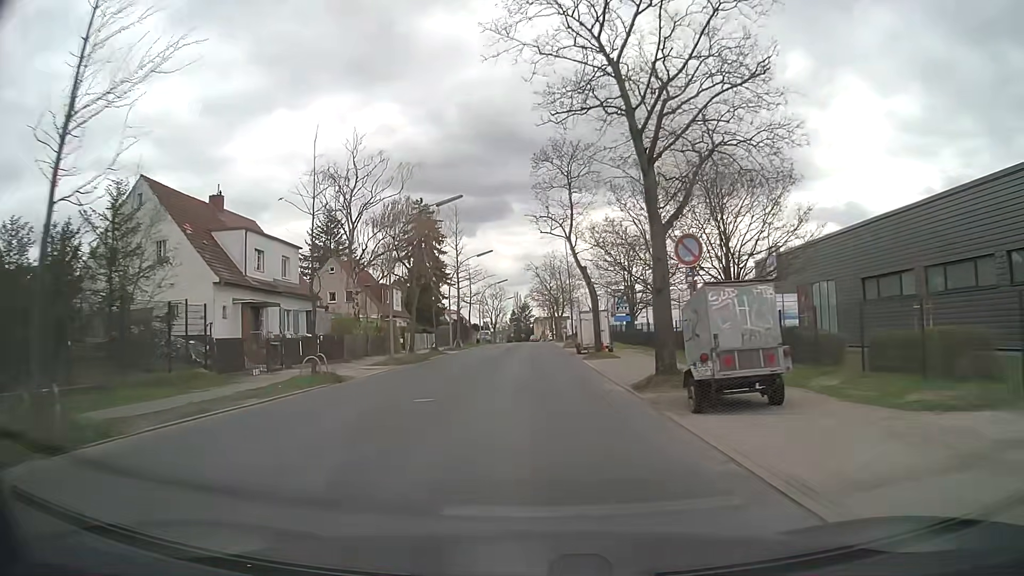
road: tertiary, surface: asphalt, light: Day
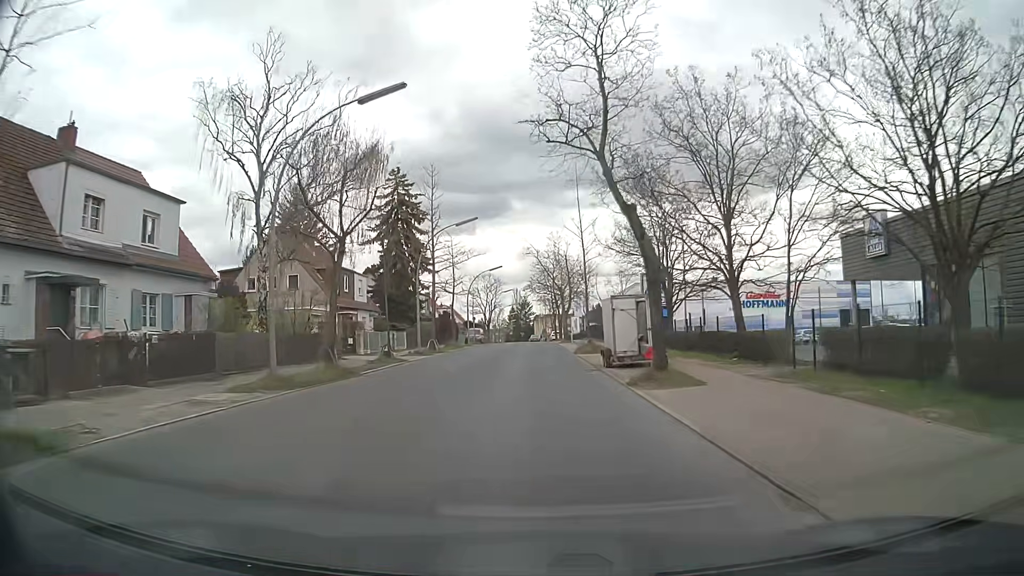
(0.0, +15.3) m; 0°
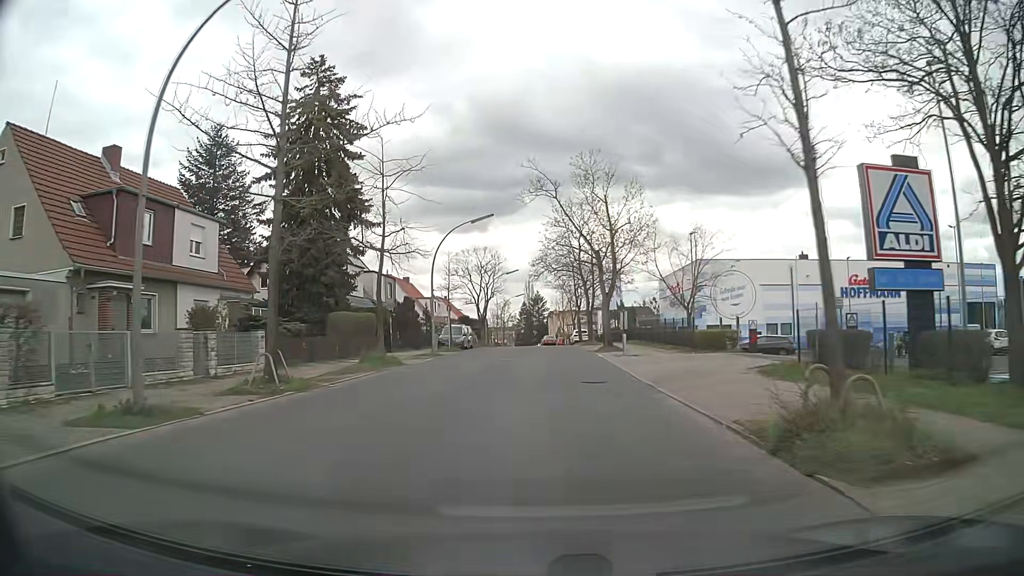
(-0.1, +29.7) m; -1°
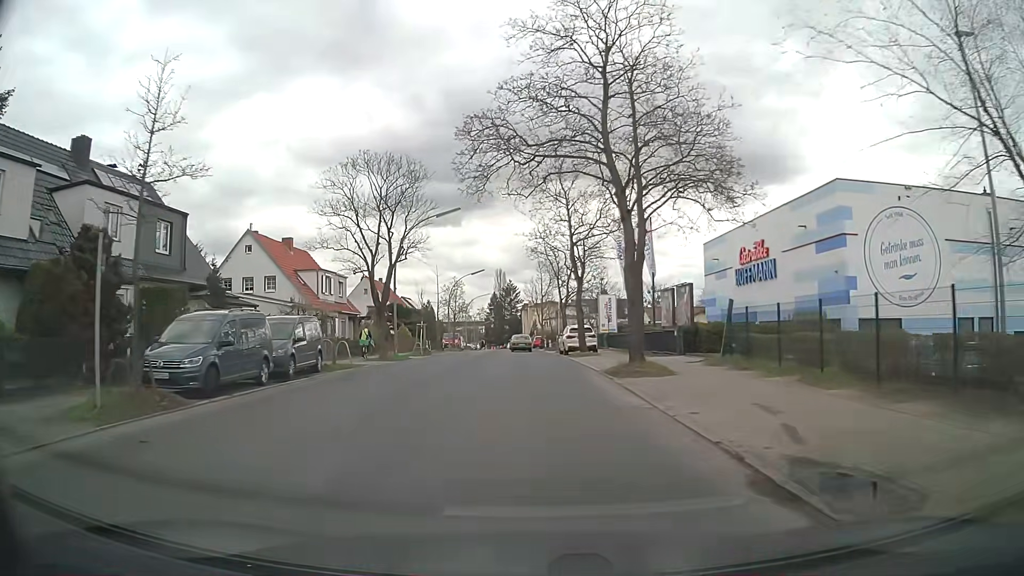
(+0.6, +34.9) m; +2°
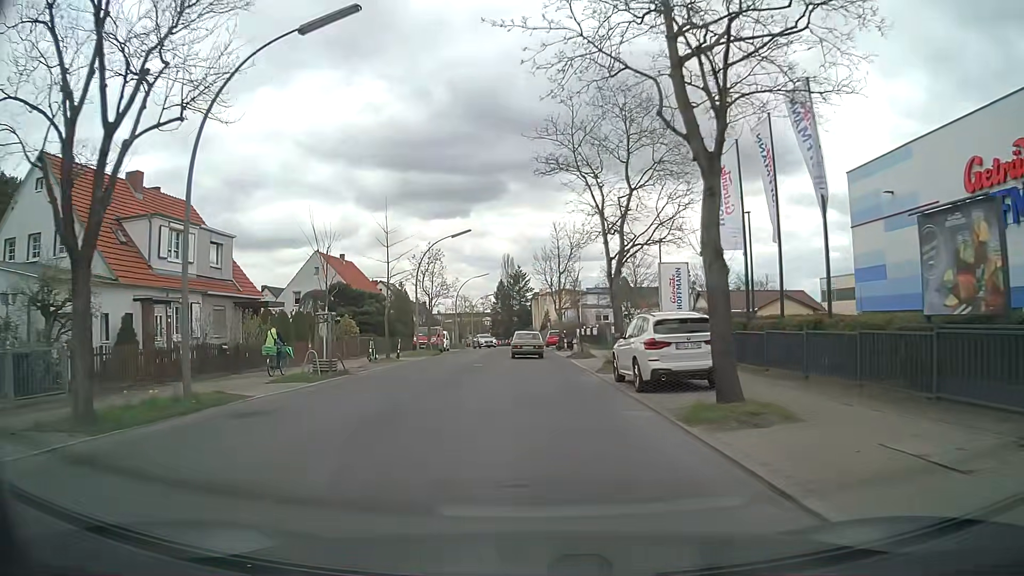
(-0.3, +23.5) m; -2°
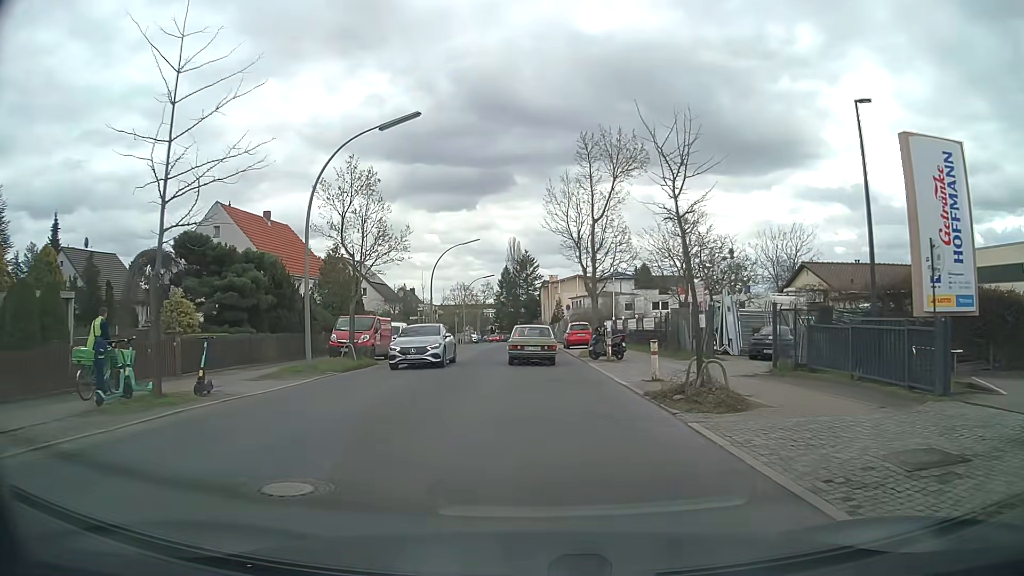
(-0.1, +22.6) m; 0°
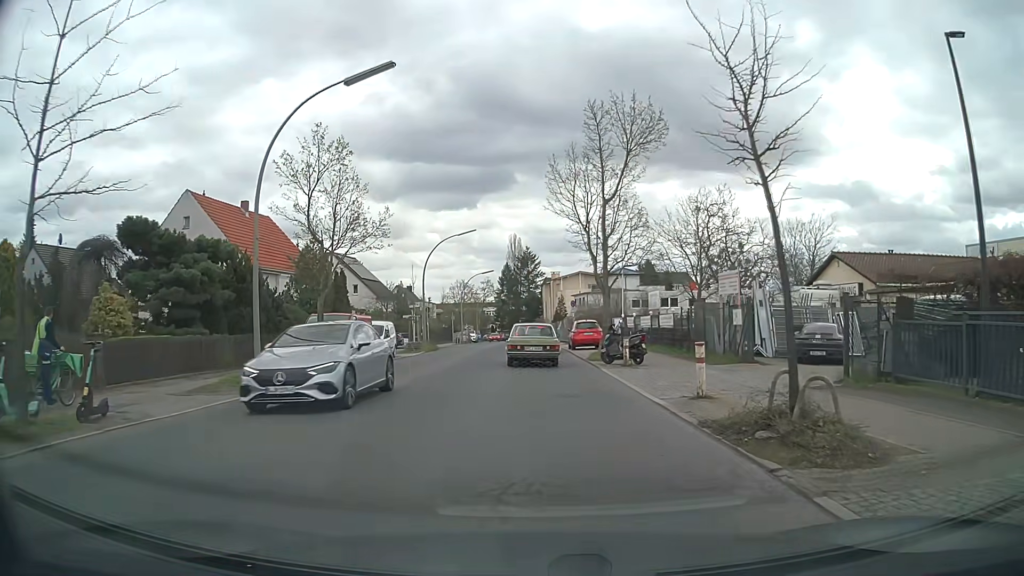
(0.0, +4.1) m; +1°
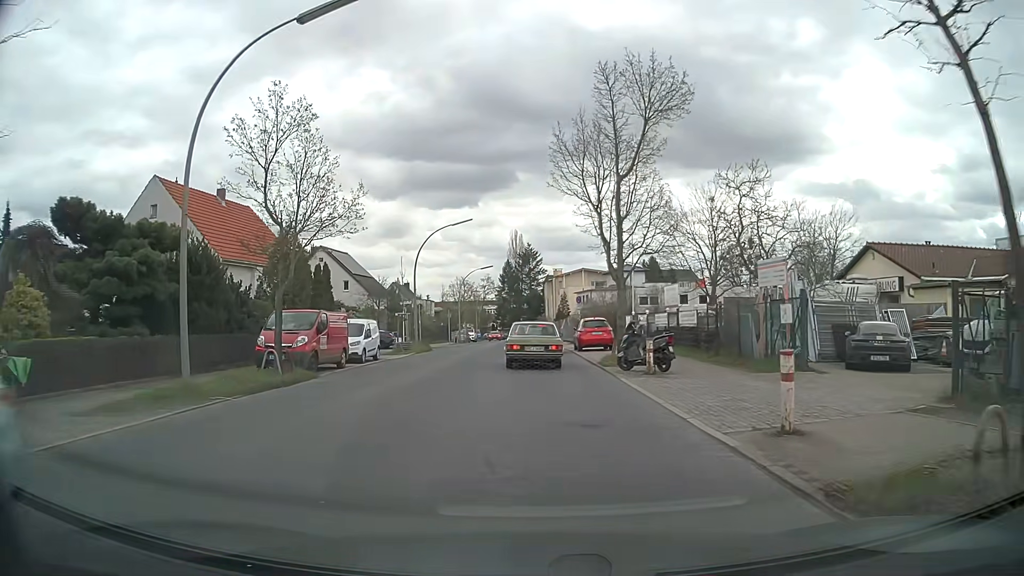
(-0.1, +3.9) m; -1°
